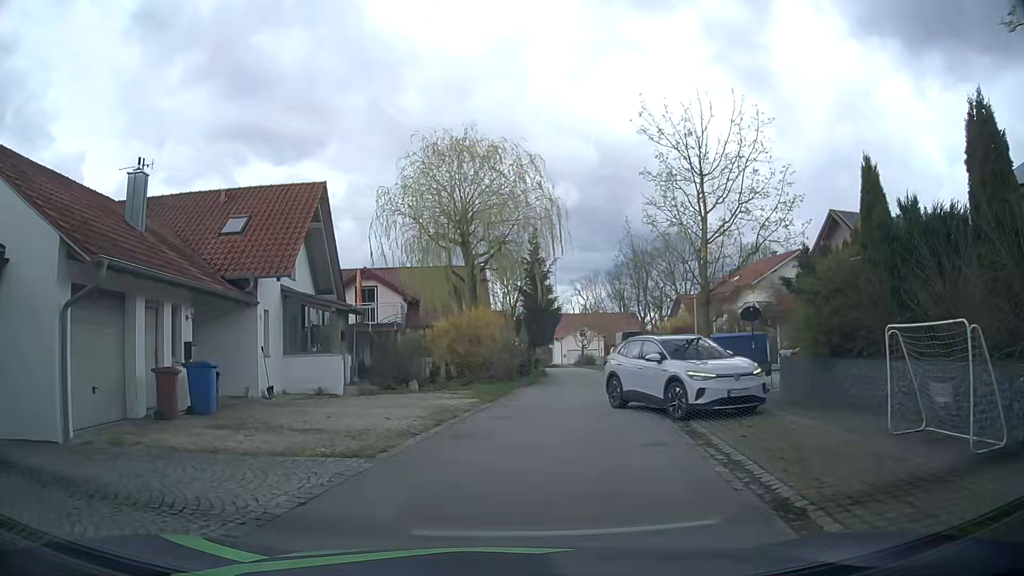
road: residential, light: Day
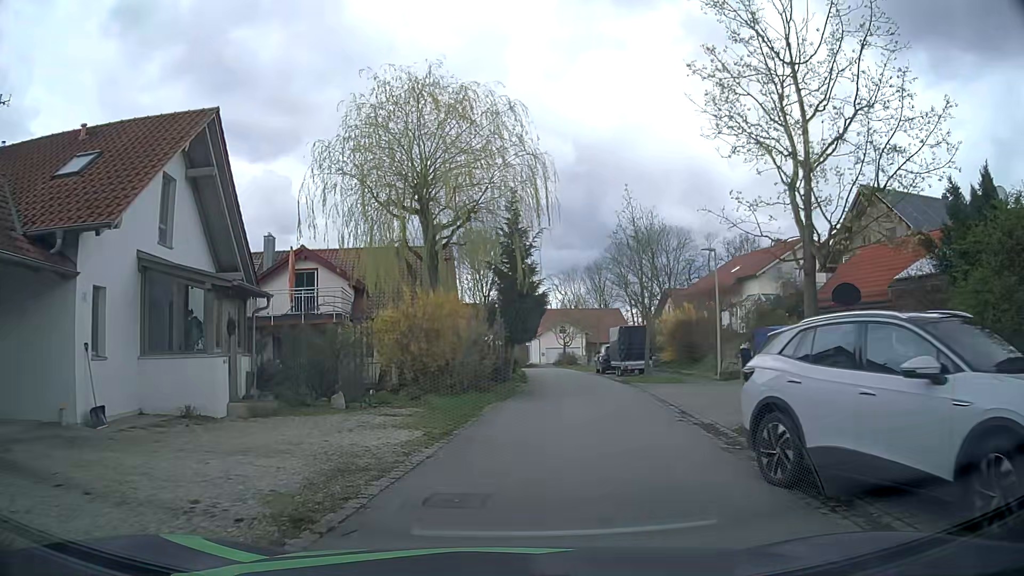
(+0.2, +7.5) m; +3°
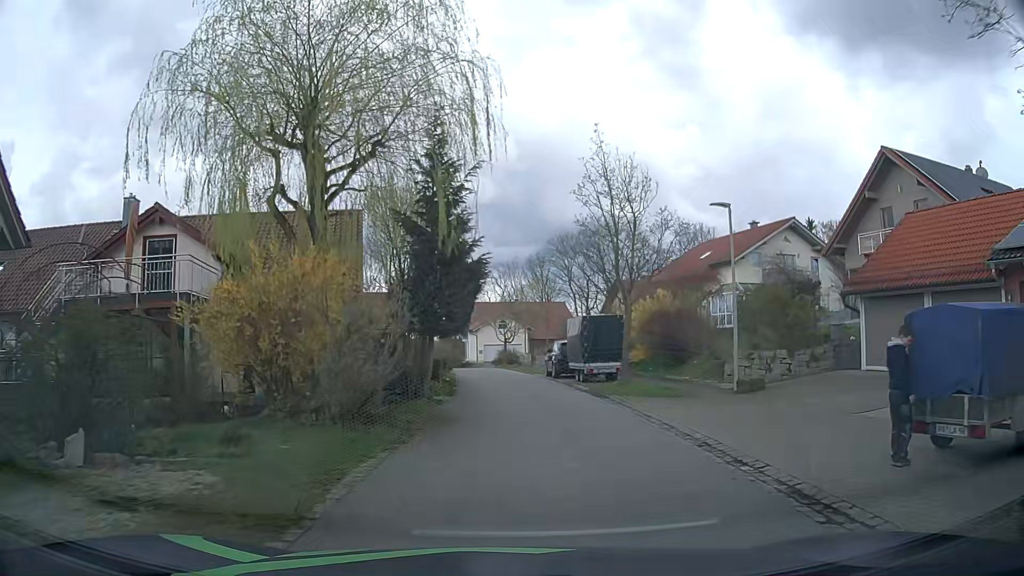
(+0.3, +8.7) m; +5°
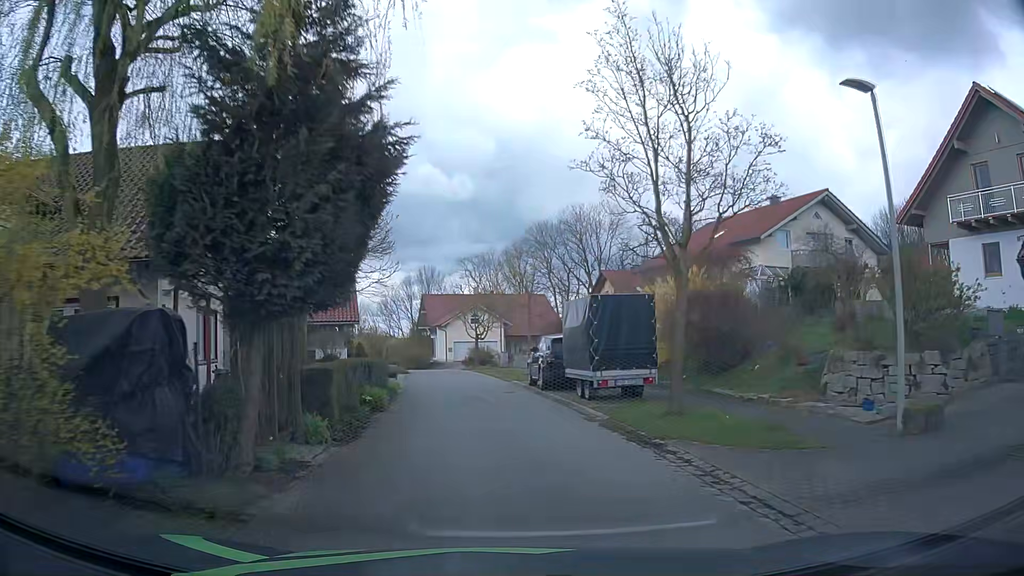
(+0.2, +9.5) m; +2°
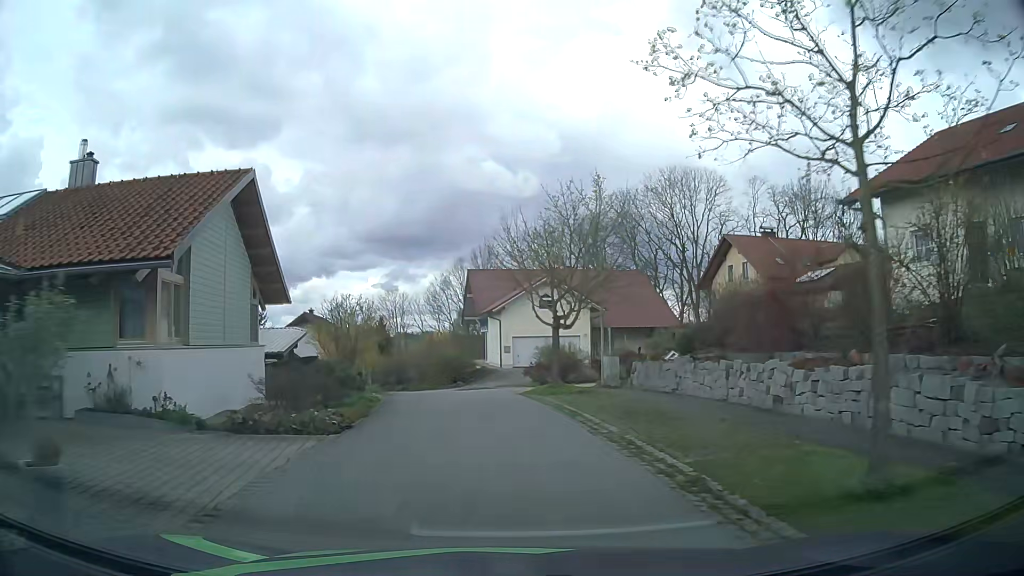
(-1.5, +24.7) m; -6°
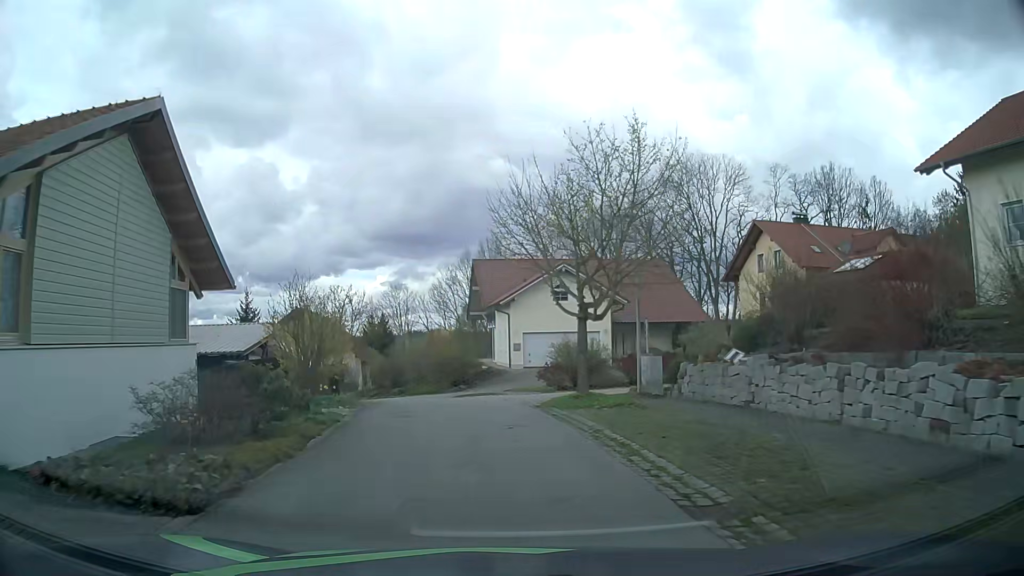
(0.0, +5.2) m; -1°
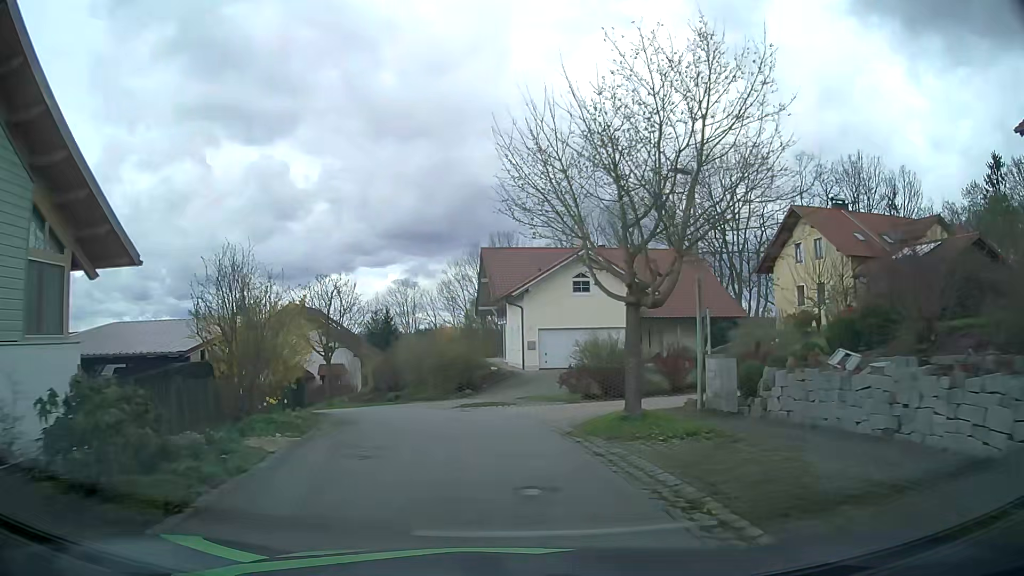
(0.0, +5.1) m; -1°
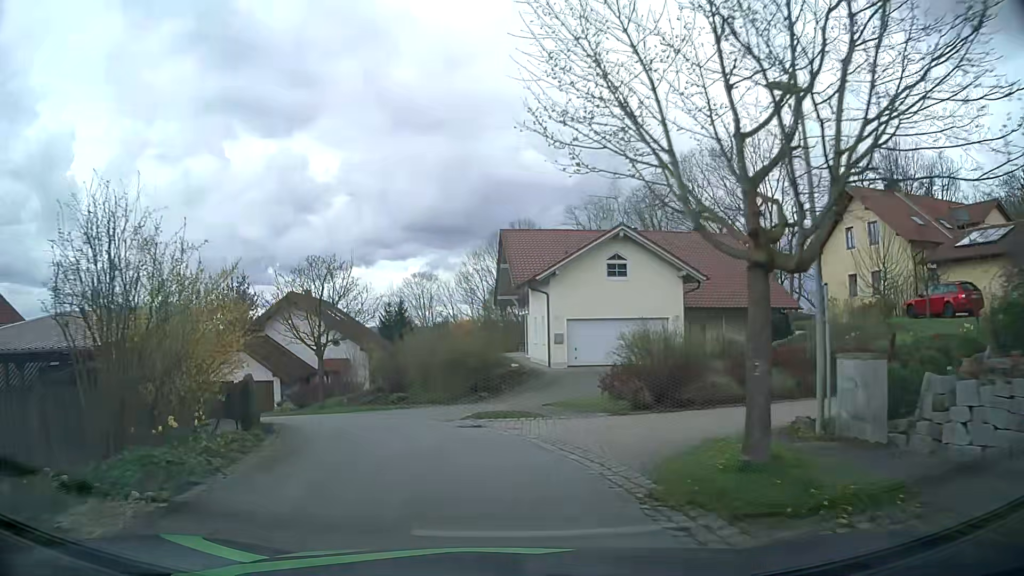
(-0.1, +4.9) m; -1°
